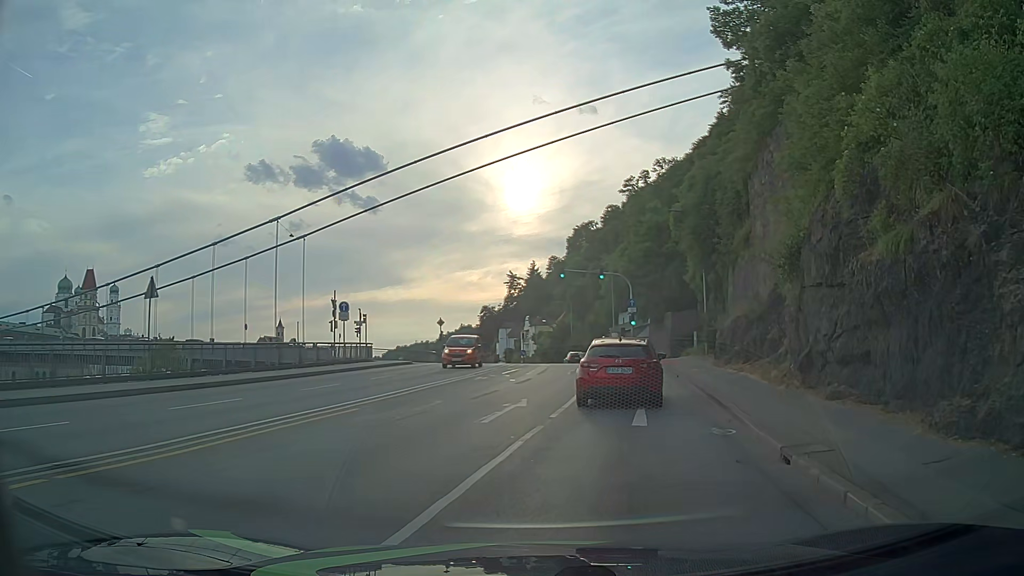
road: primary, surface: asphalt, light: Day
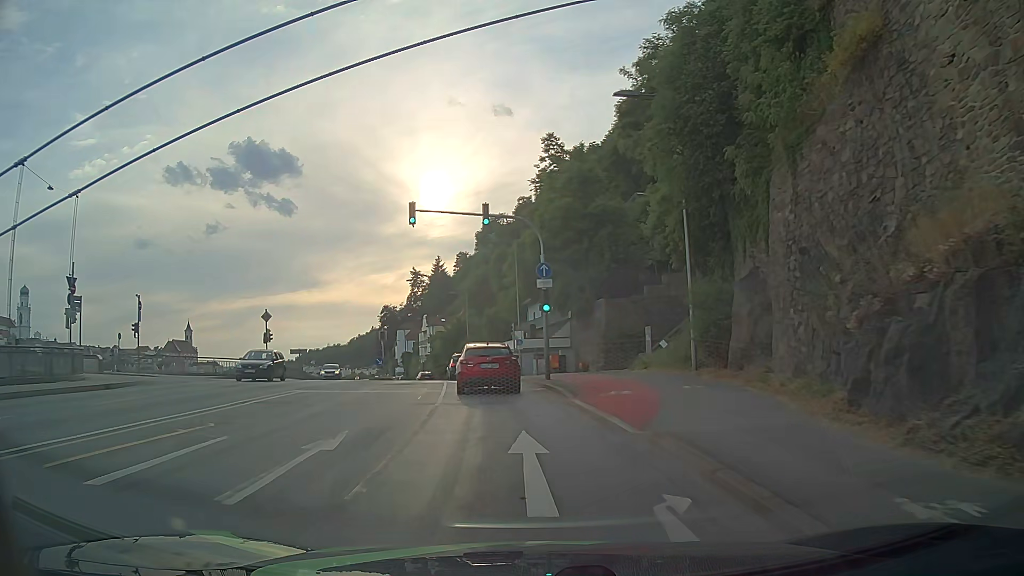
(+2.9, +23.0) m; +7°
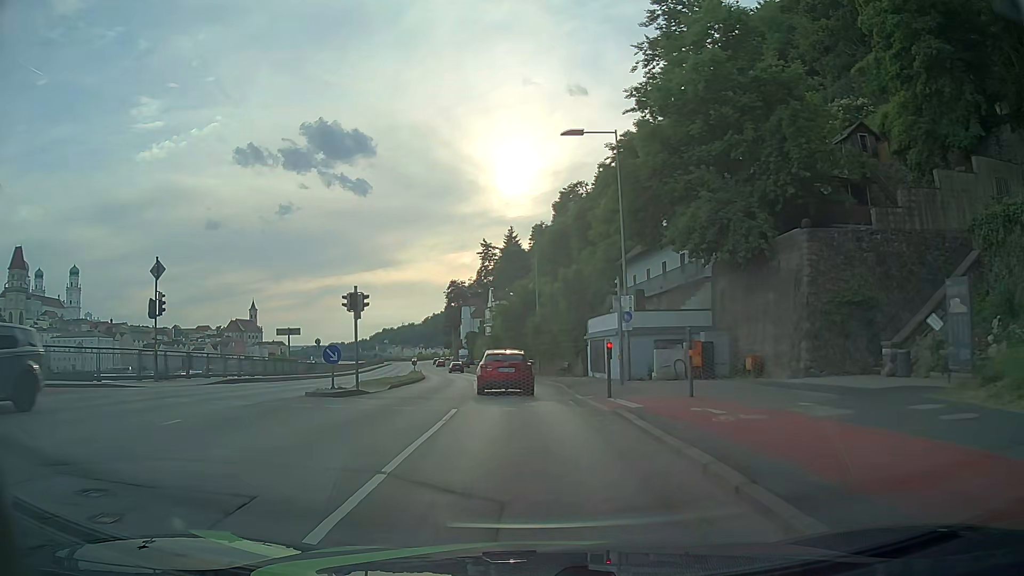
(-1.5, +23.4) m; -7°
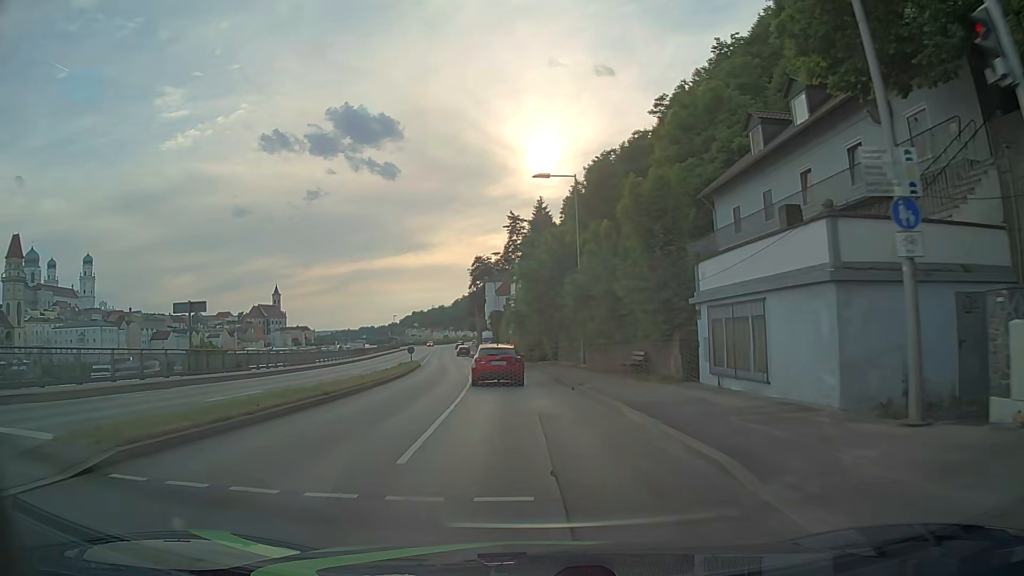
(-0.5, +19.1) m; -2°
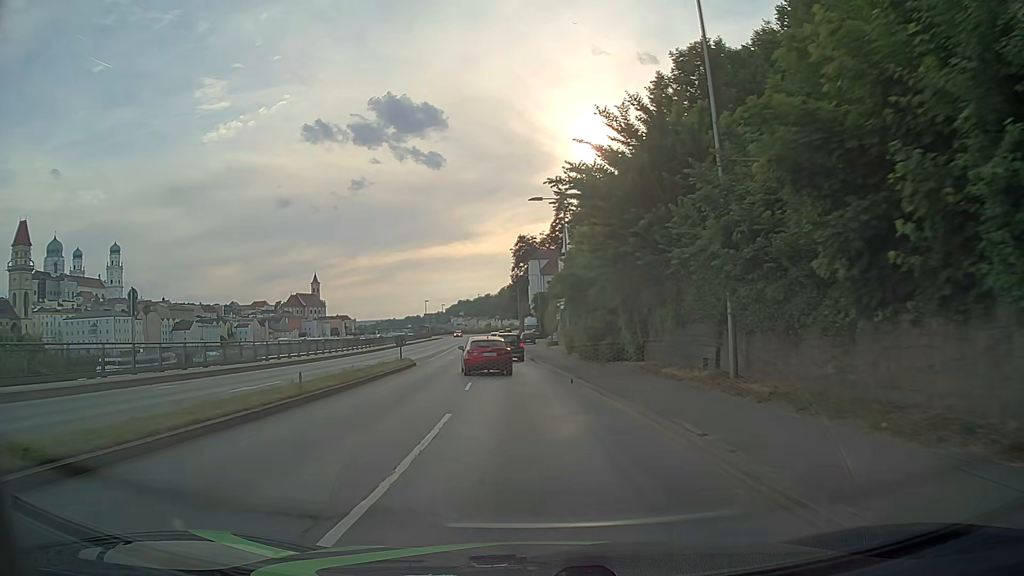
(-0.8, +20.8) m; -4°
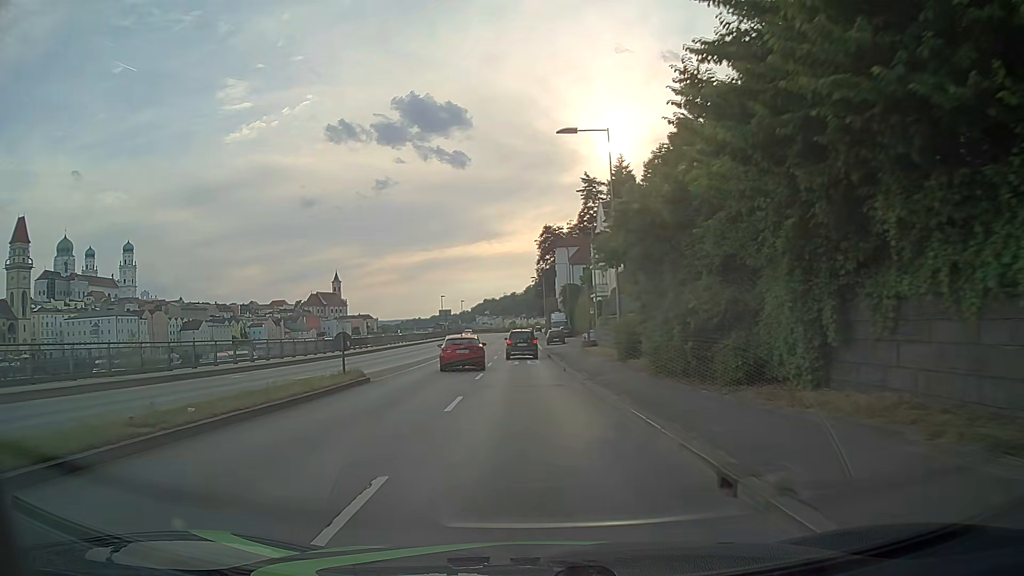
(-0.4, +14.7) m; -2°
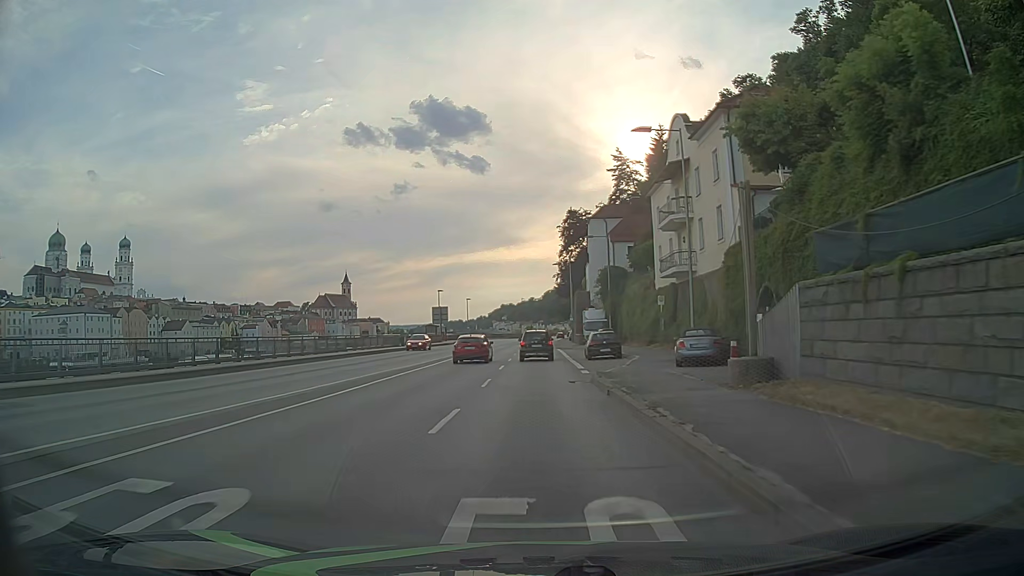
(-0.9, +29.9) m; -2°
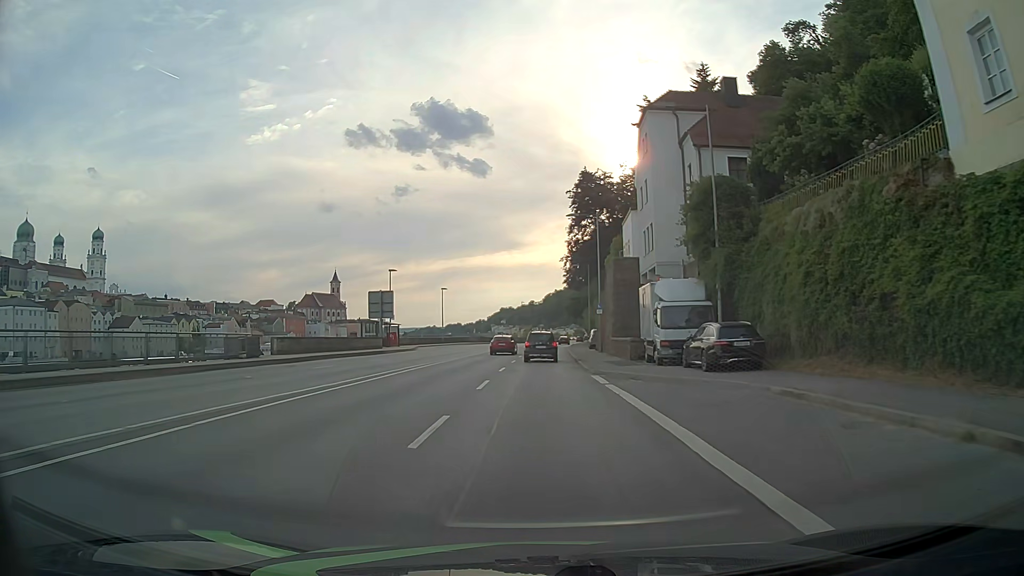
(0.0, +37.6) m; 0°
(0, +10) (0, +20) (0, +30) (+1, +40) (+1, +50) (+1, +60) (+2, +70) (+2, +80) (+3, +90) (+4, +100) m
